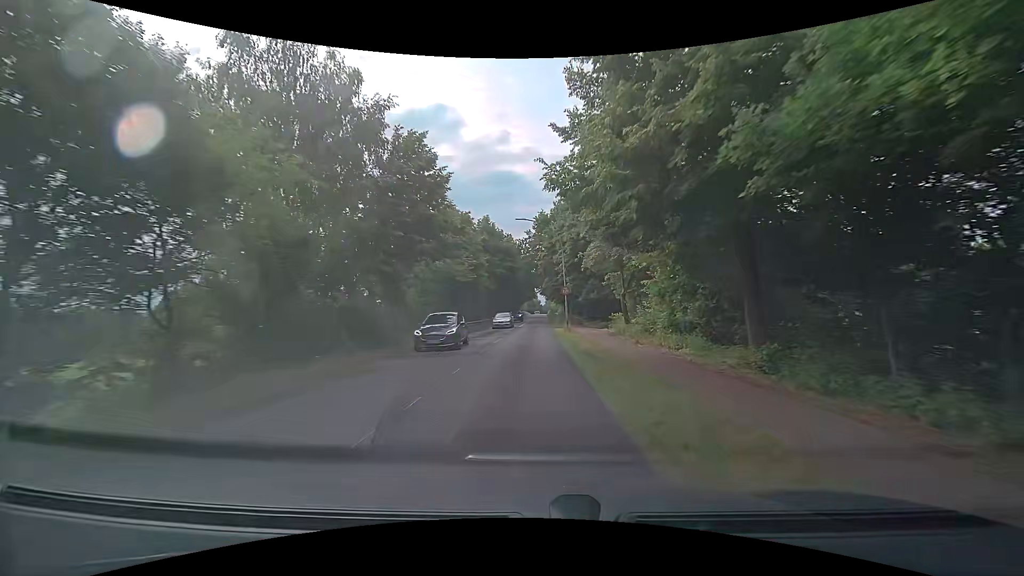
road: secondary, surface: asphalt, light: Day
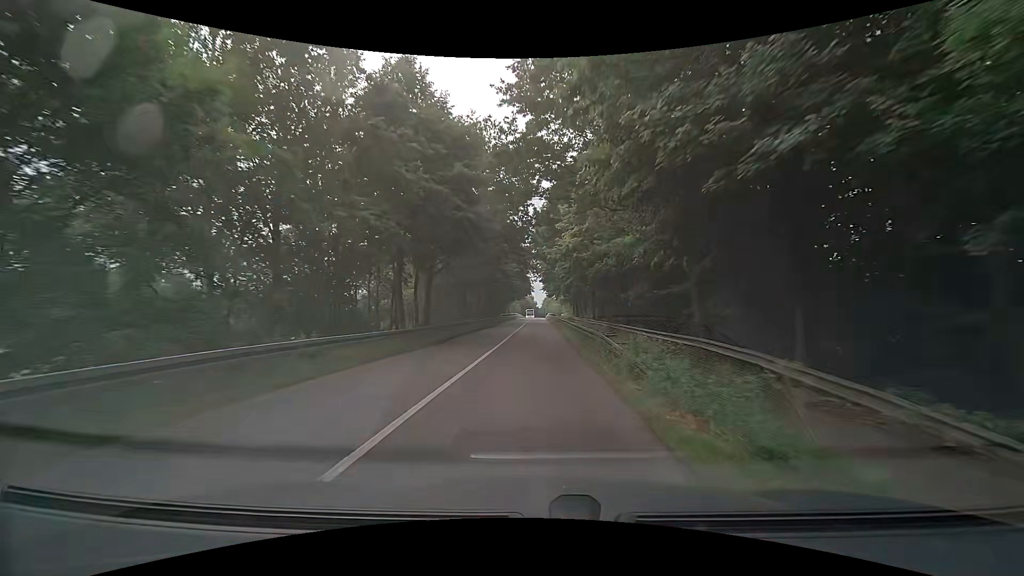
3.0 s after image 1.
(+0.2, +43.8) m; +1°
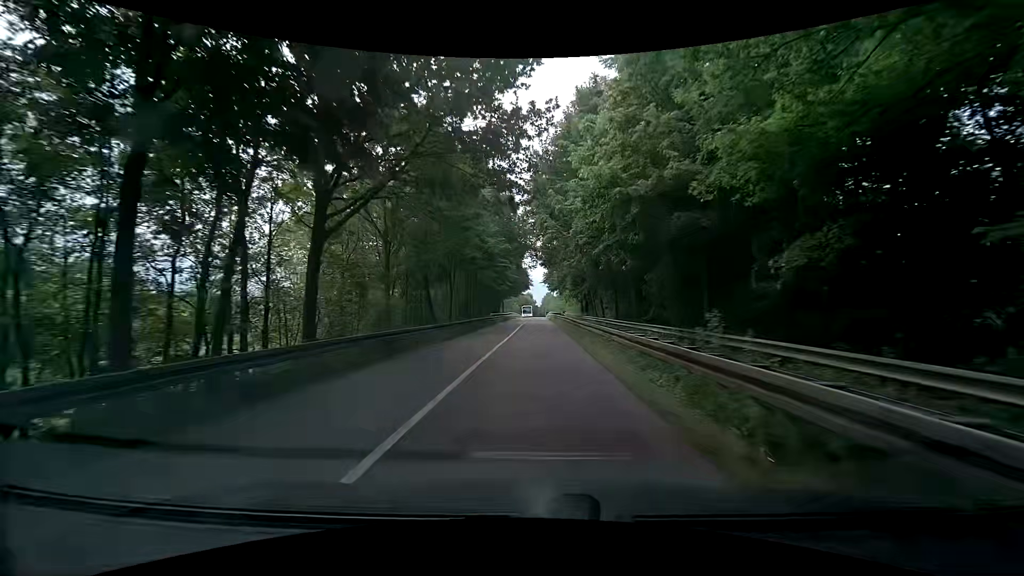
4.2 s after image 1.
(-0.1, +16.5) m; 0°
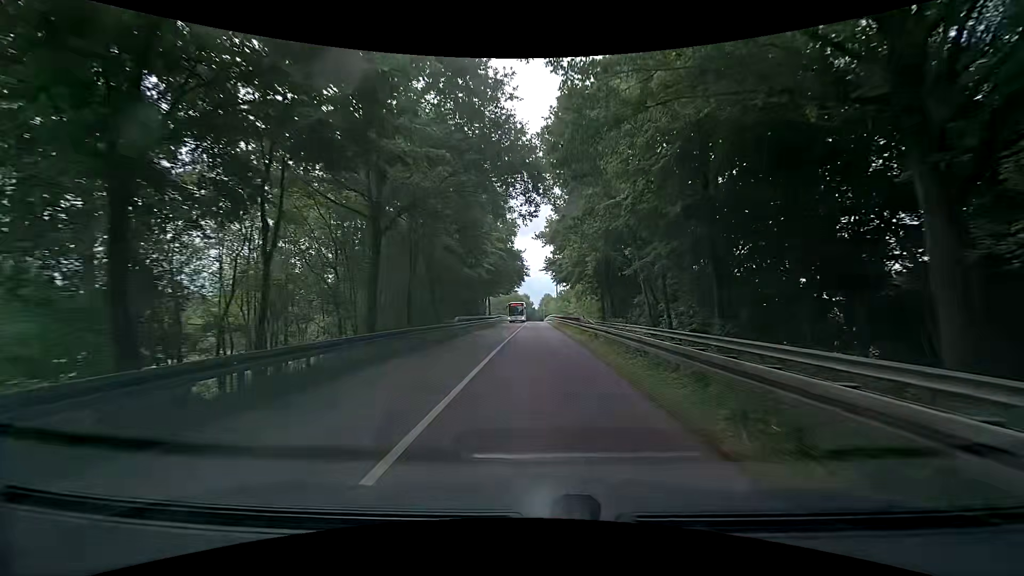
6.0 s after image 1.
(-0.3, +23.9) m; 0°
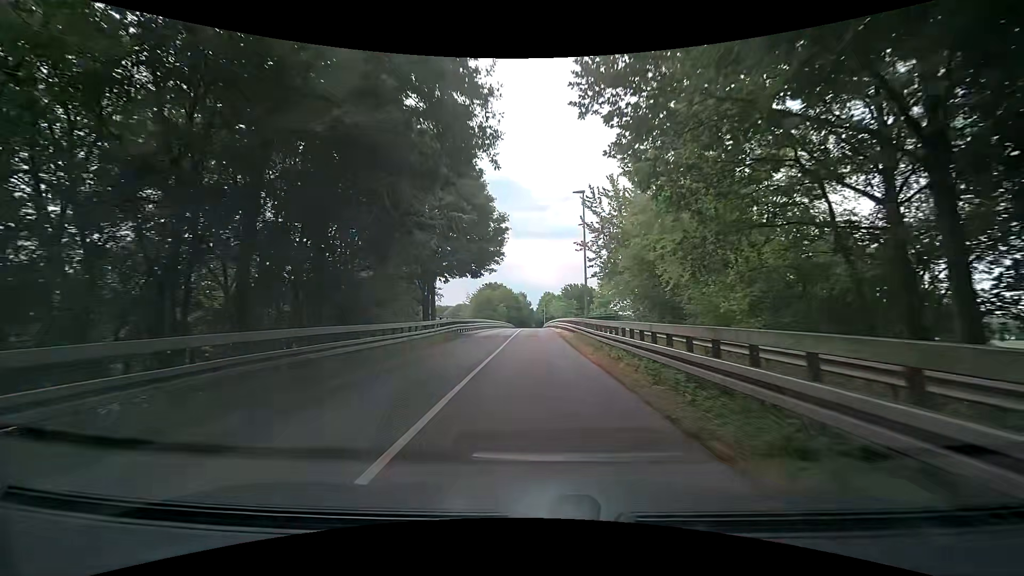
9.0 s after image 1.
(+0.2, +39.7) m; 0°
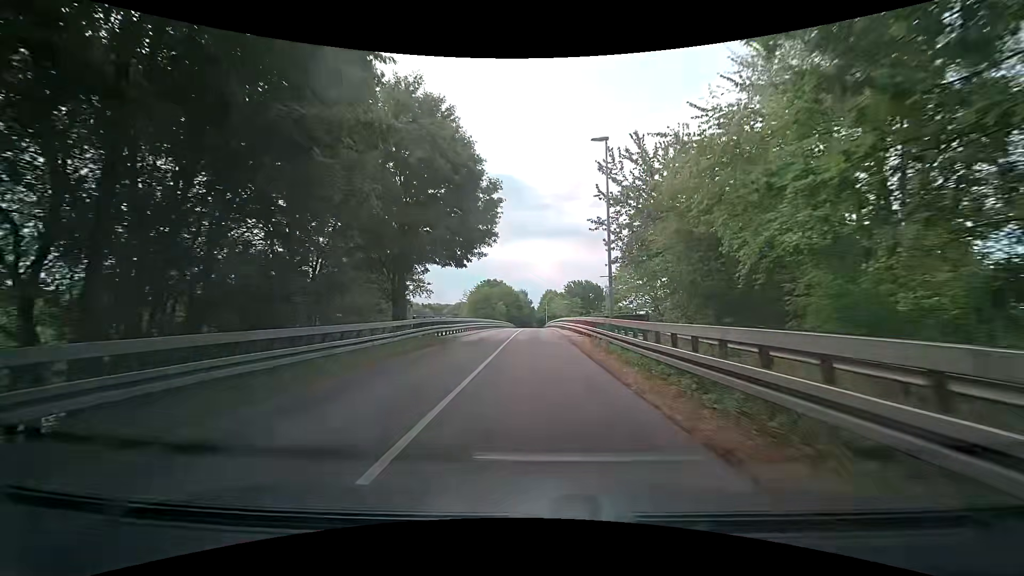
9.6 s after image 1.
(0.0, +8.2) m; 0°
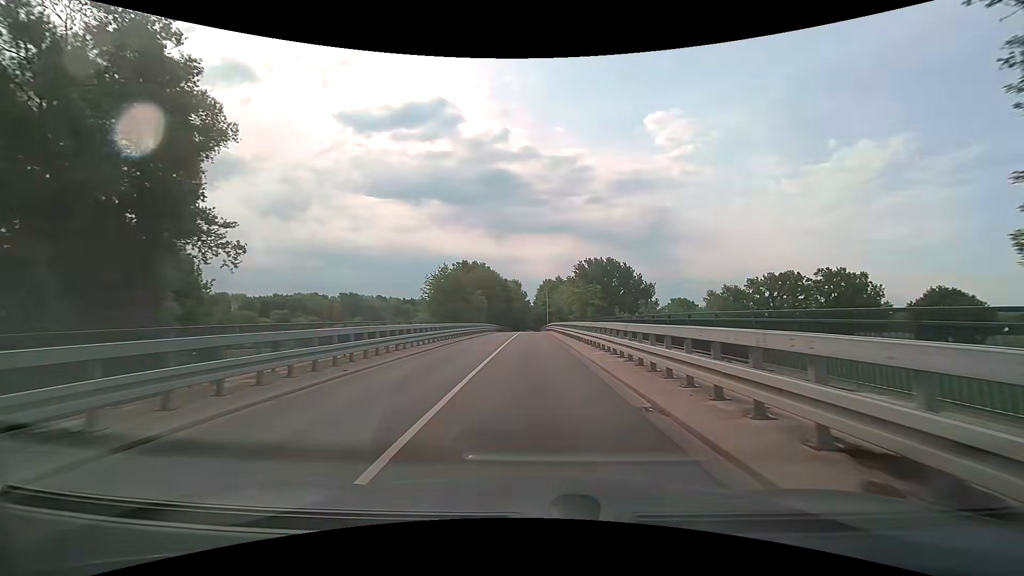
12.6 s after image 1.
(0.0, +41.6) m; +1°
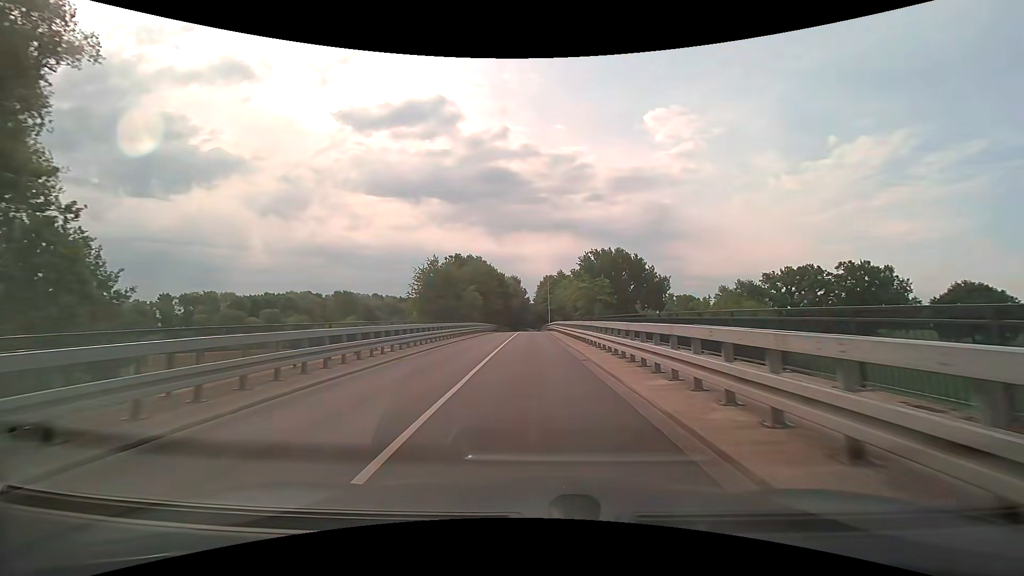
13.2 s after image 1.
(0.0, +8.6) m; -1°
(0, +10) (0, +20) (0, +30) (0, +40) (0, +50) (0, +60) (0, +70) (0, +80) (0, +90) (0, +100) m
